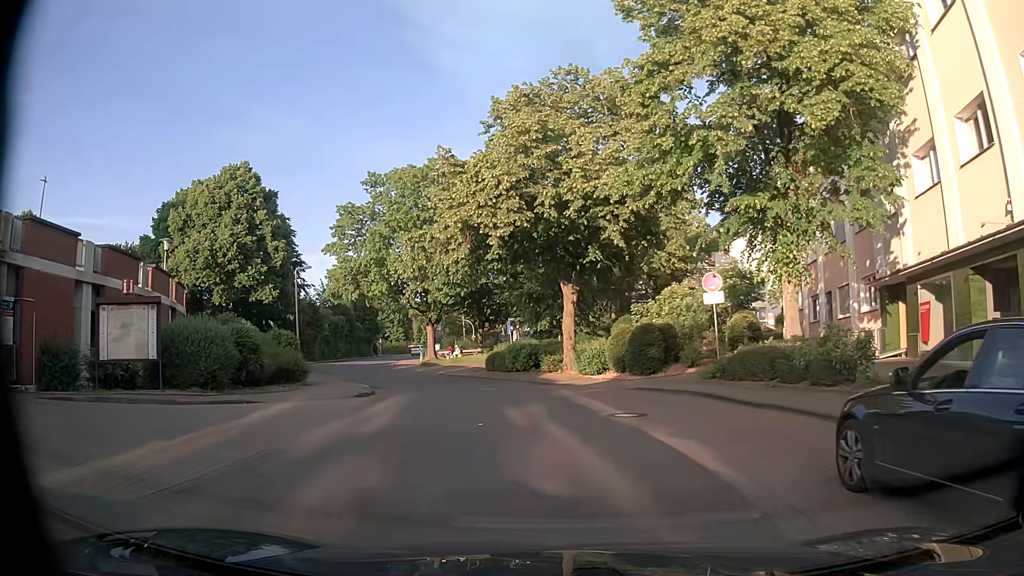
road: residential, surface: asphalt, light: Day
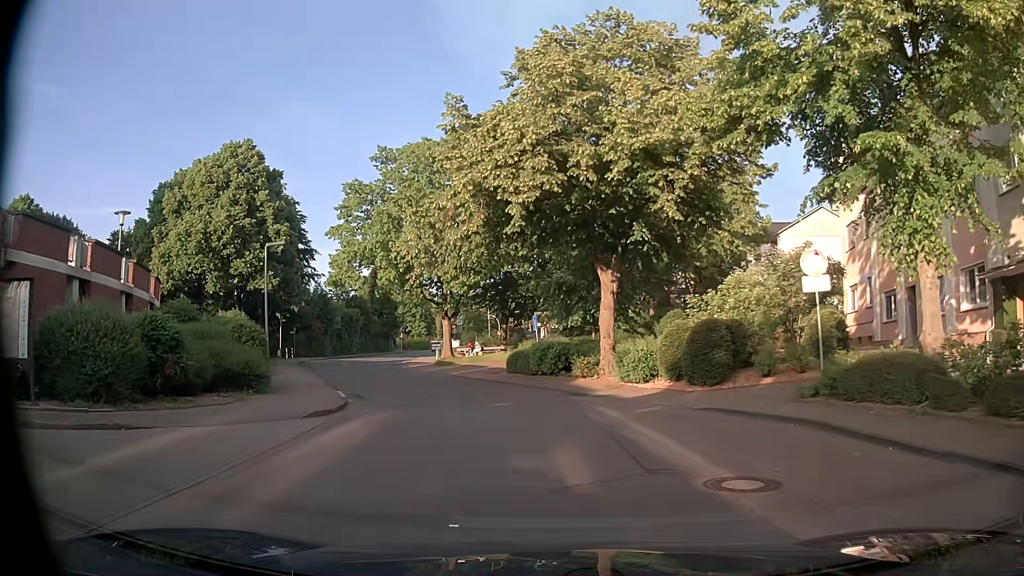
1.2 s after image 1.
(-0.1, +6.0) m; -1°
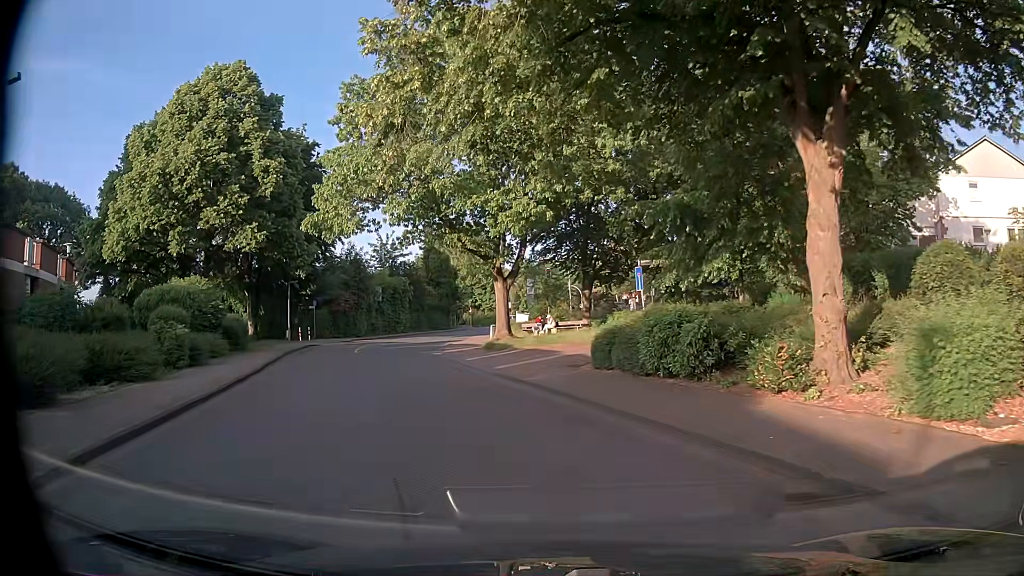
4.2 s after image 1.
(-1.1, +15.8) m; -9°
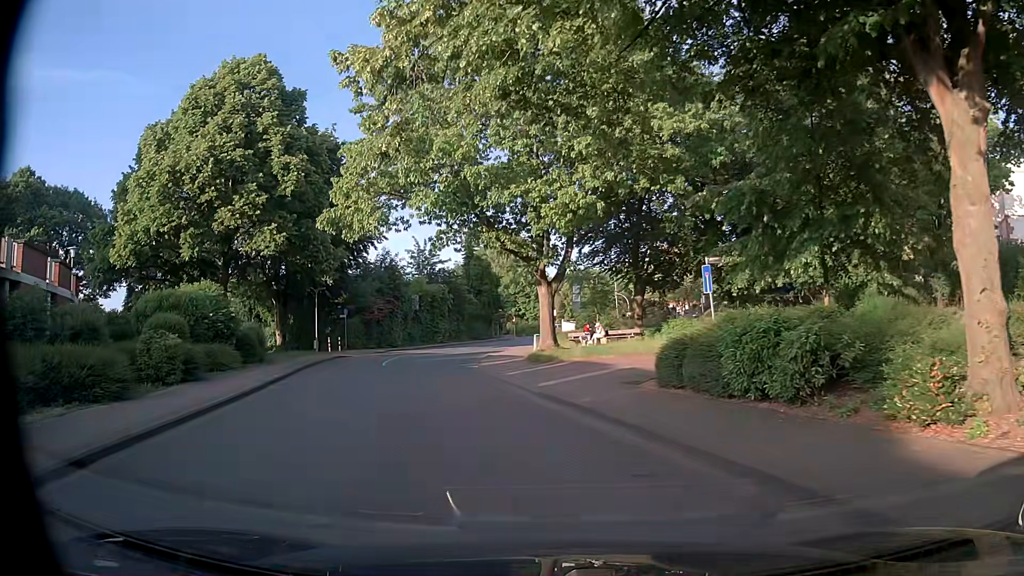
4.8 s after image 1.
(-0.1, +3.4) m; -4°
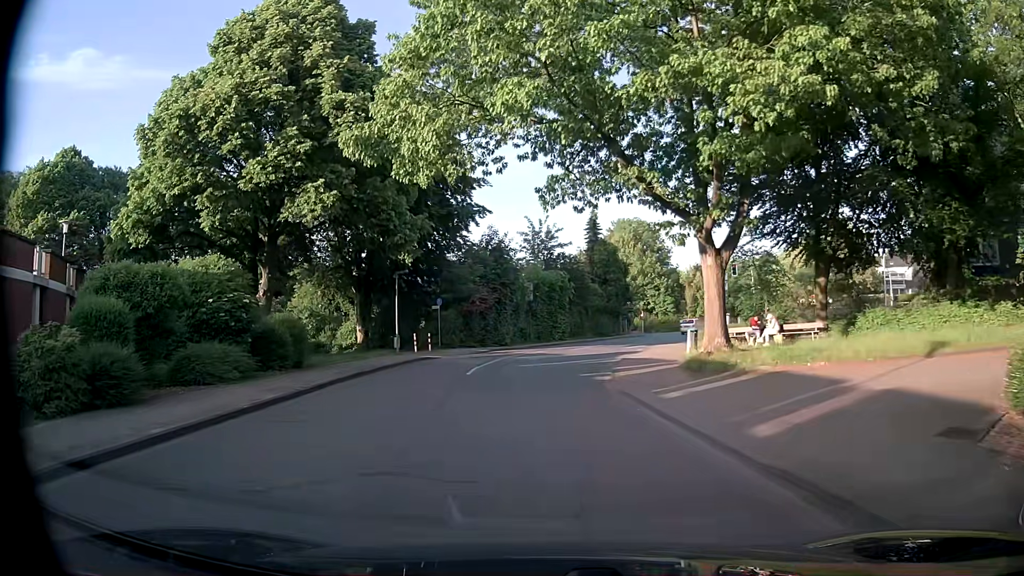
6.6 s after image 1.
(-0.8, +9.7) m; -9°
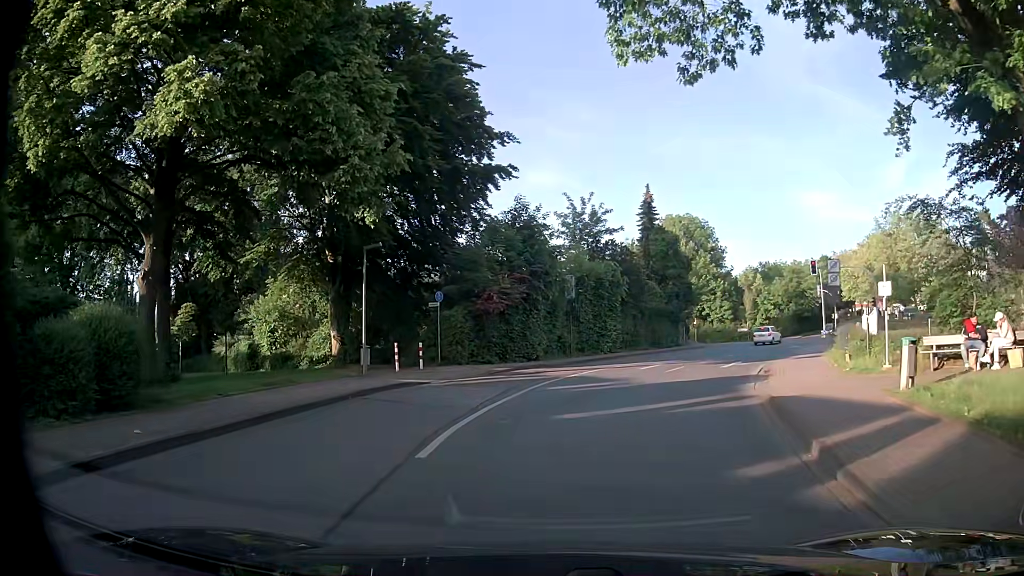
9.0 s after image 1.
(-0.7, +12.8) m; -4°
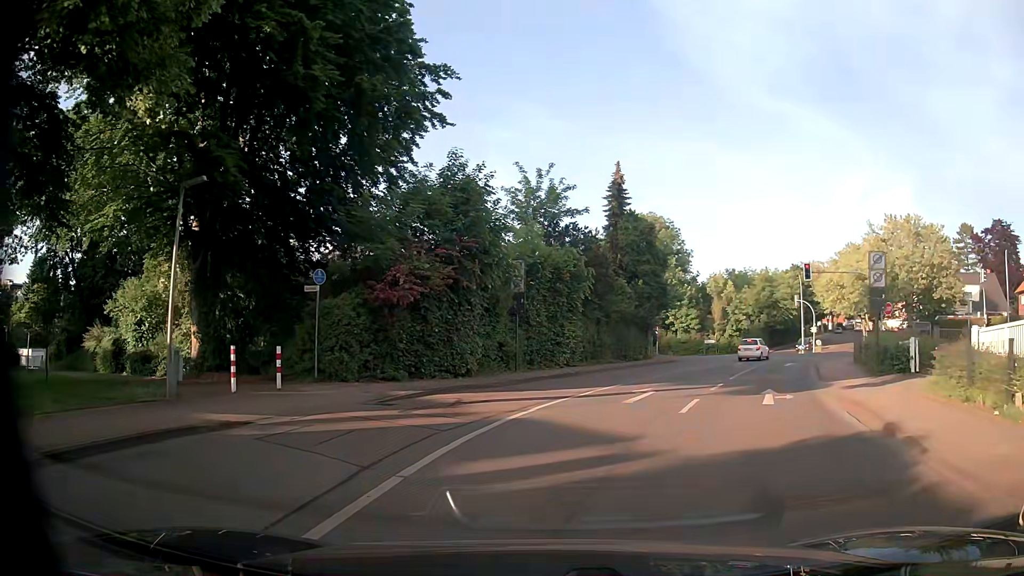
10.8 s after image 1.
(+0.2, +9.5) m; +3°
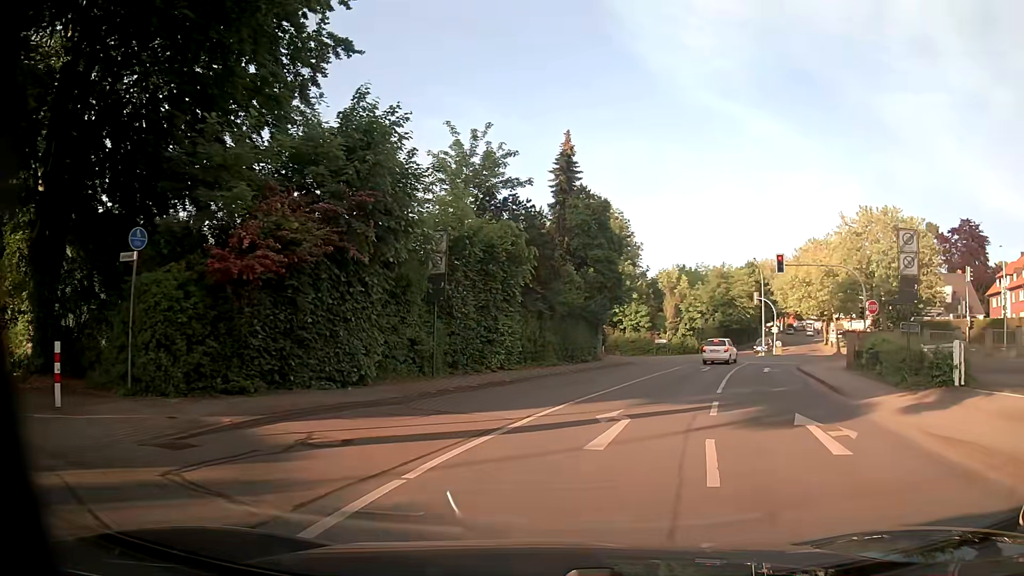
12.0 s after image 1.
(+0.4, +6.3) m; +7°
